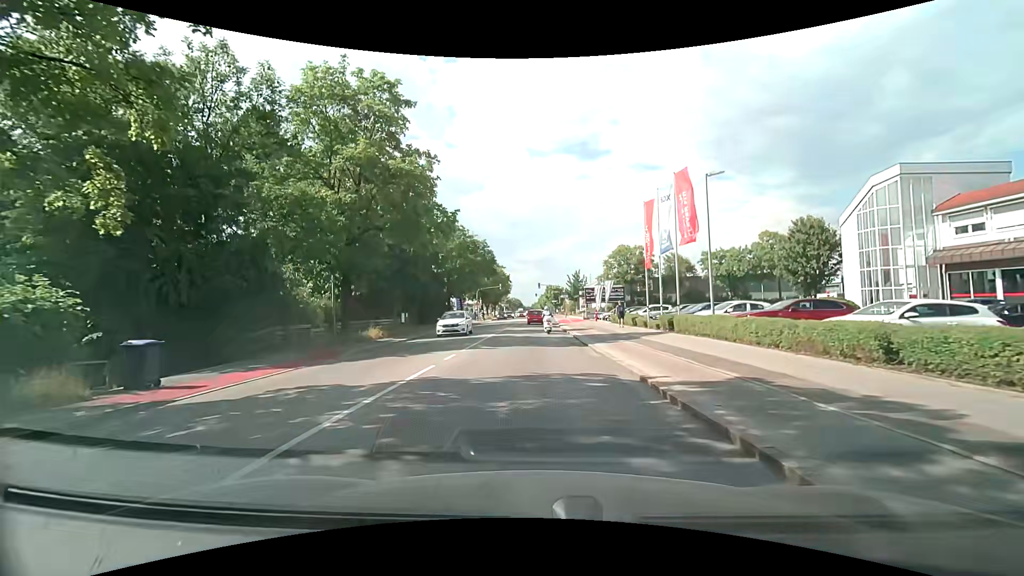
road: secondary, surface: asphalt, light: Day
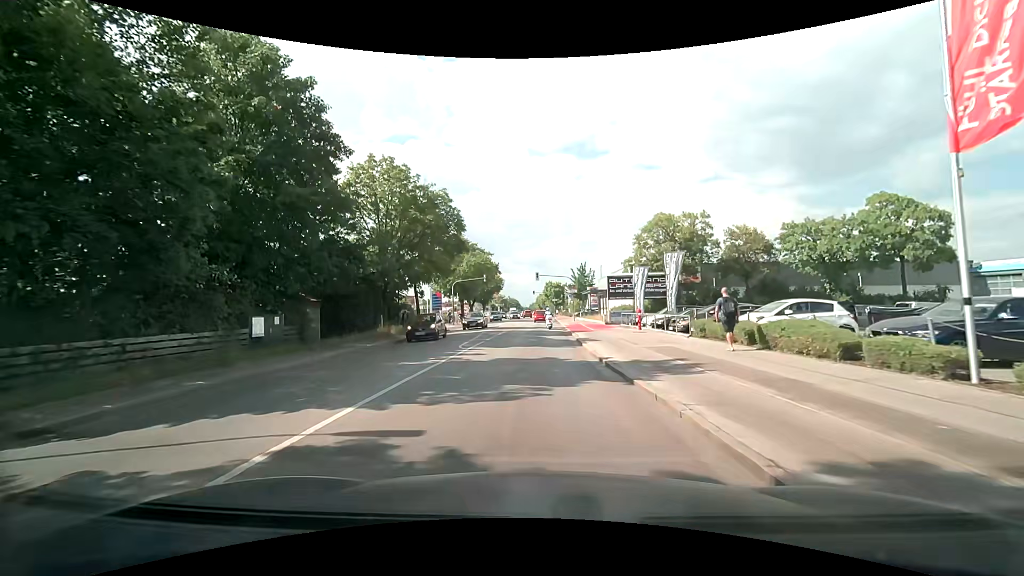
(0.0, +22.5) m; 0°
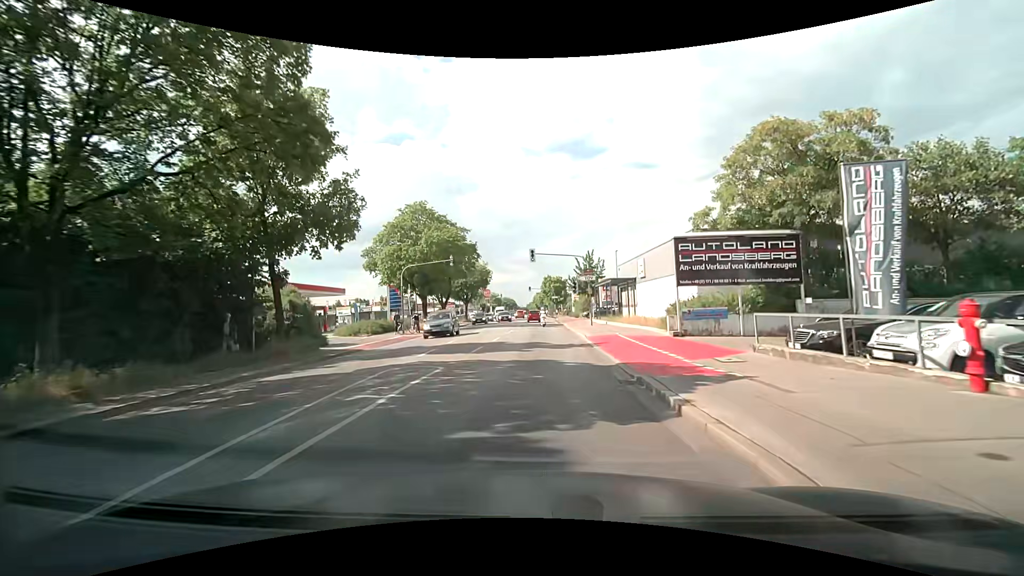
(+0.1, +21.8) m; +1°
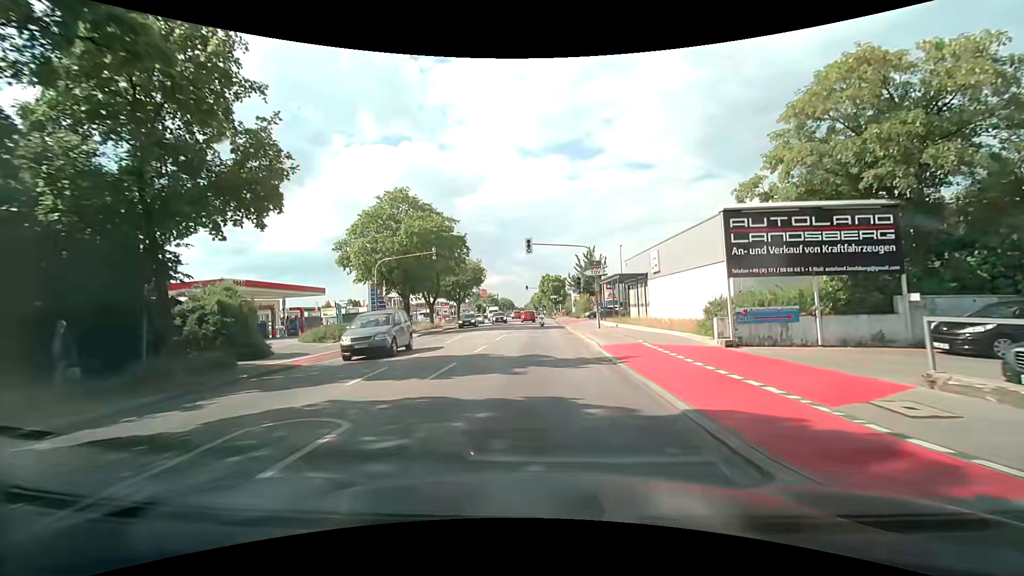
(0.0, +5.8) m; 0°
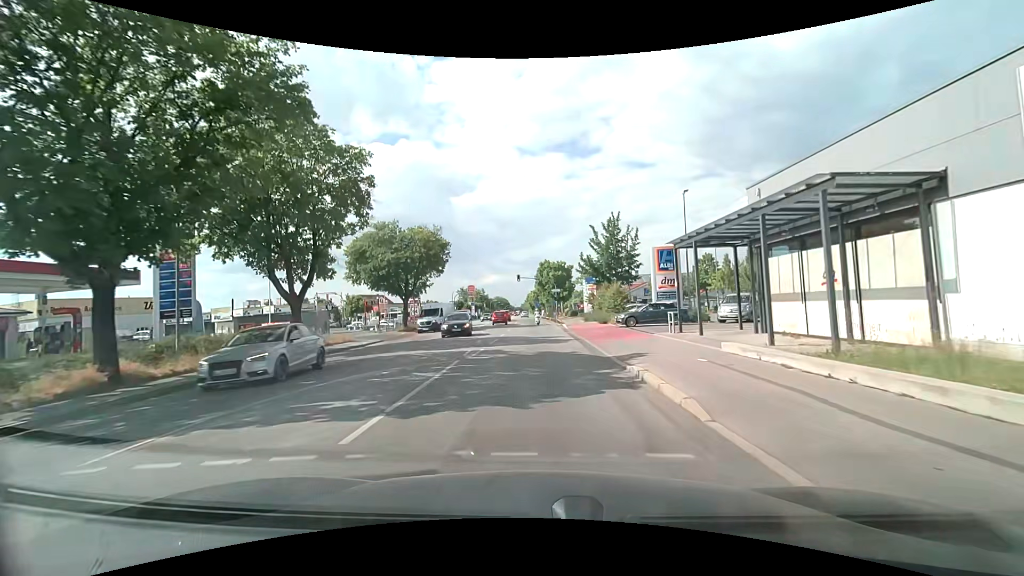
(+0.2, +29.7) m; 0°
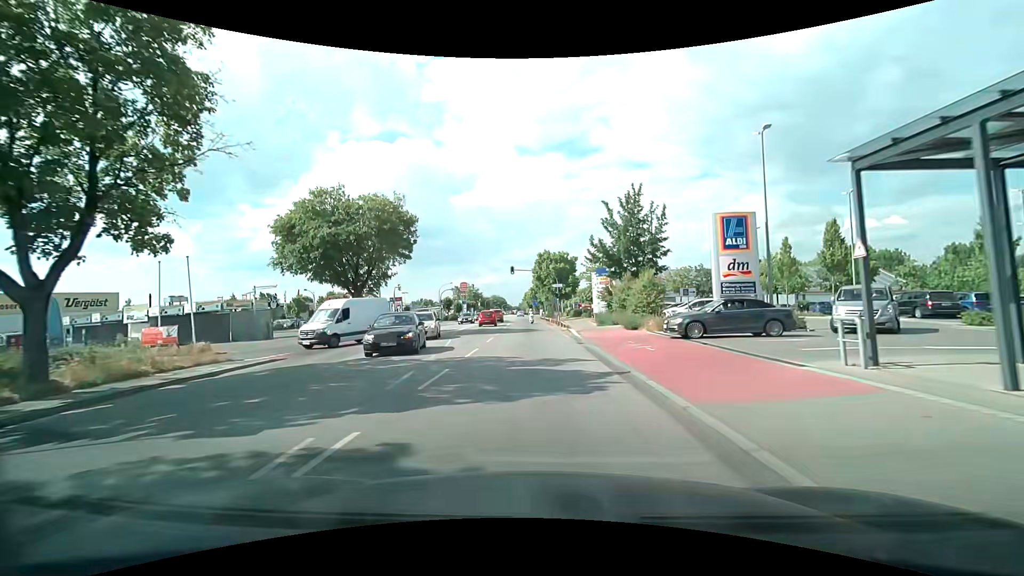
(0.0, +12.7) m; 0°
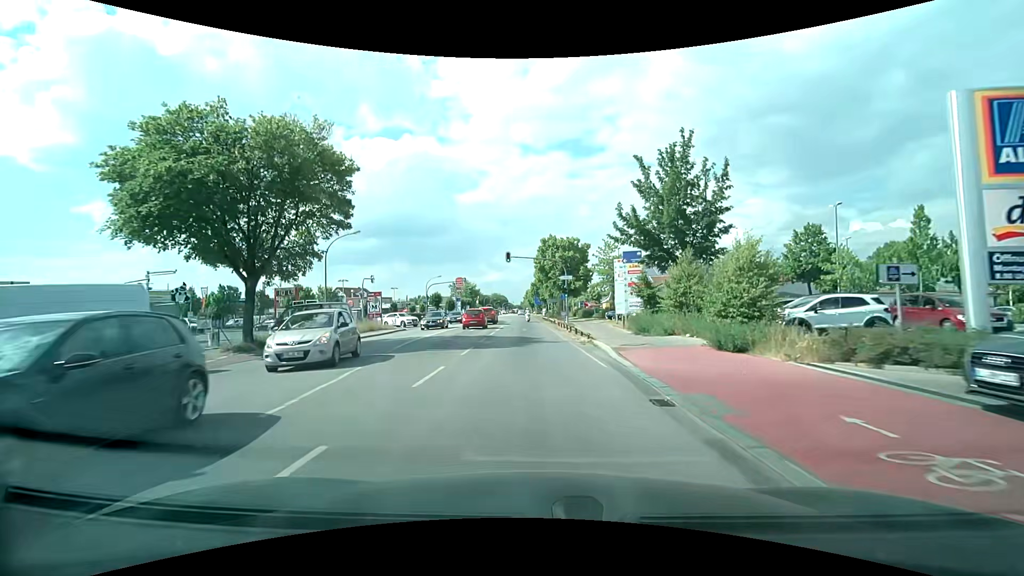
(0.0, +13.3) m; 0°
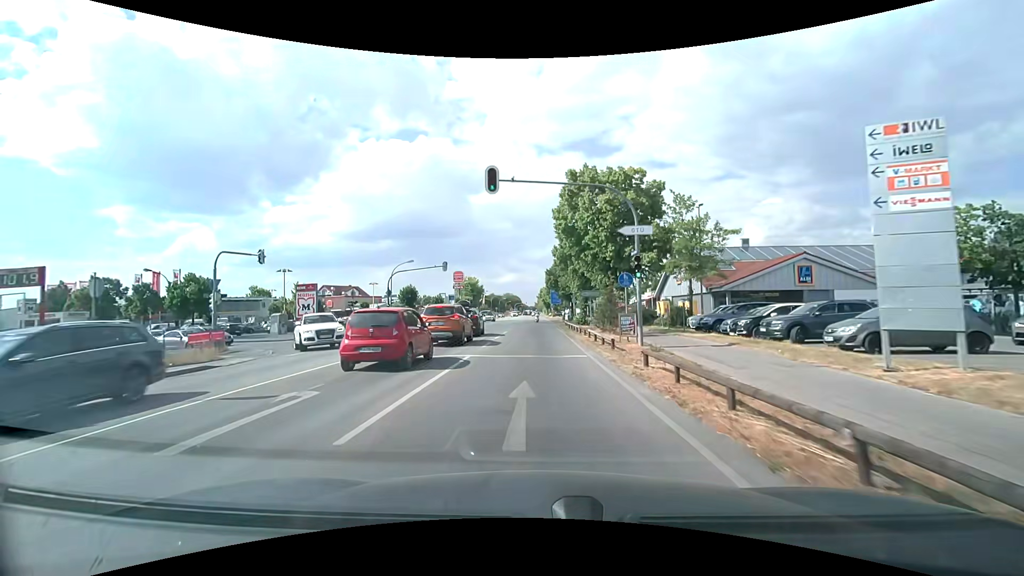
(-0.5, +27.8) m; -2°
(0, +10) (0, +20) (0, +30) (0, +40) (0, +50) (0, +60) (0, +70) (0, +80) (0, +90) (0, +100) m
